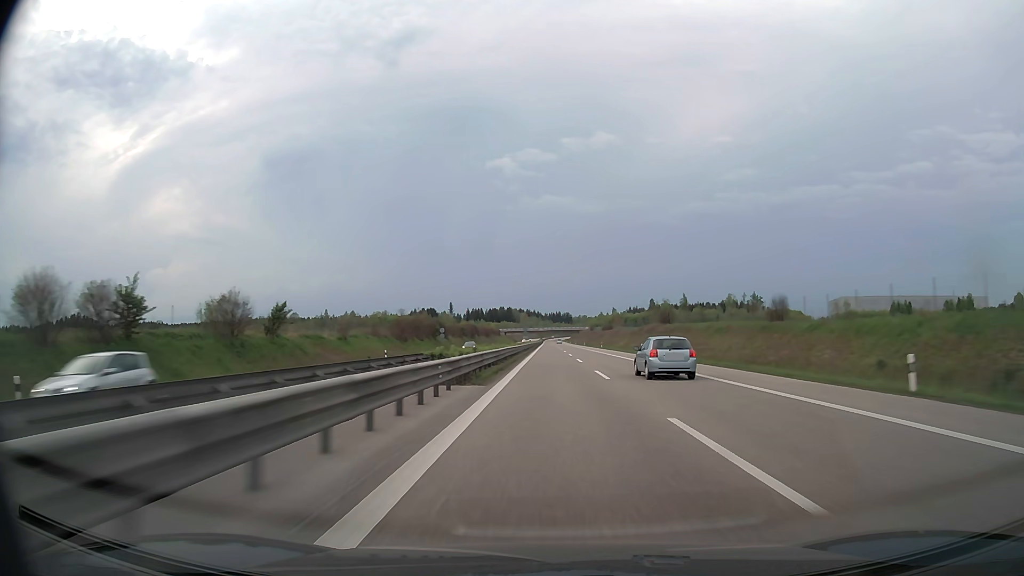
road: trunk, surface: asphalt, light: Day
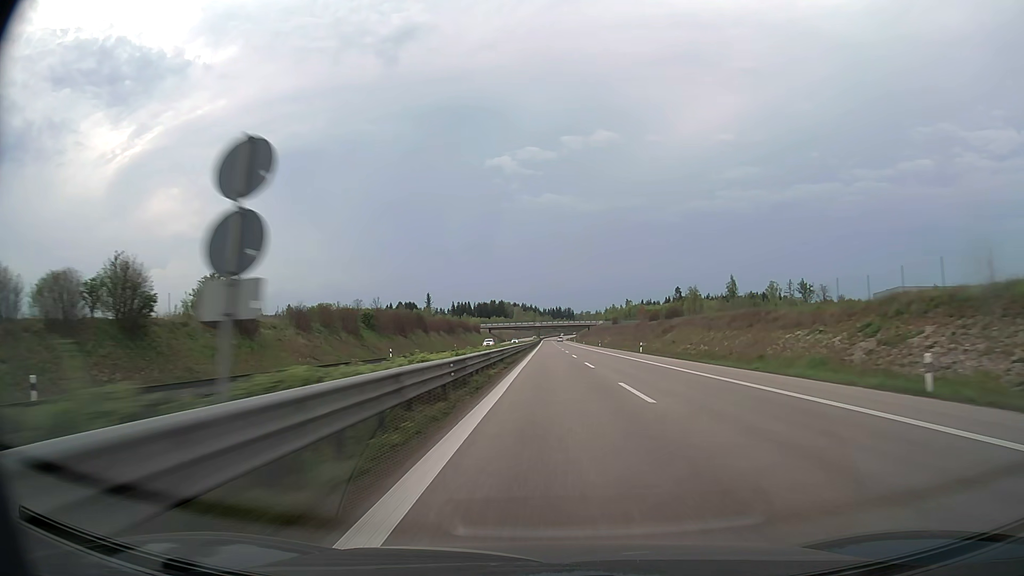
(-0.1, +98.6) m; 0°
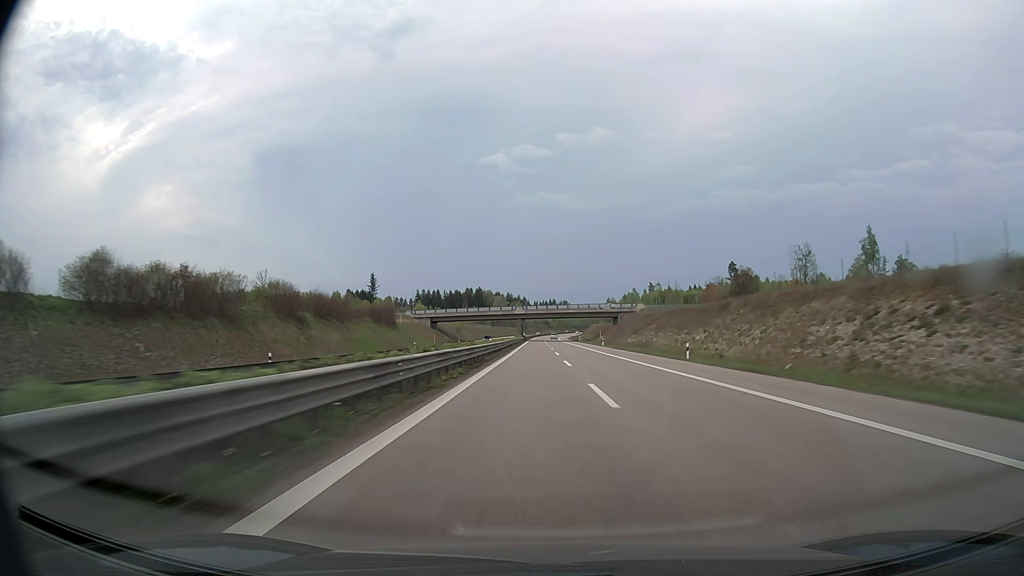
(+0.6, +126.5) m; +1°
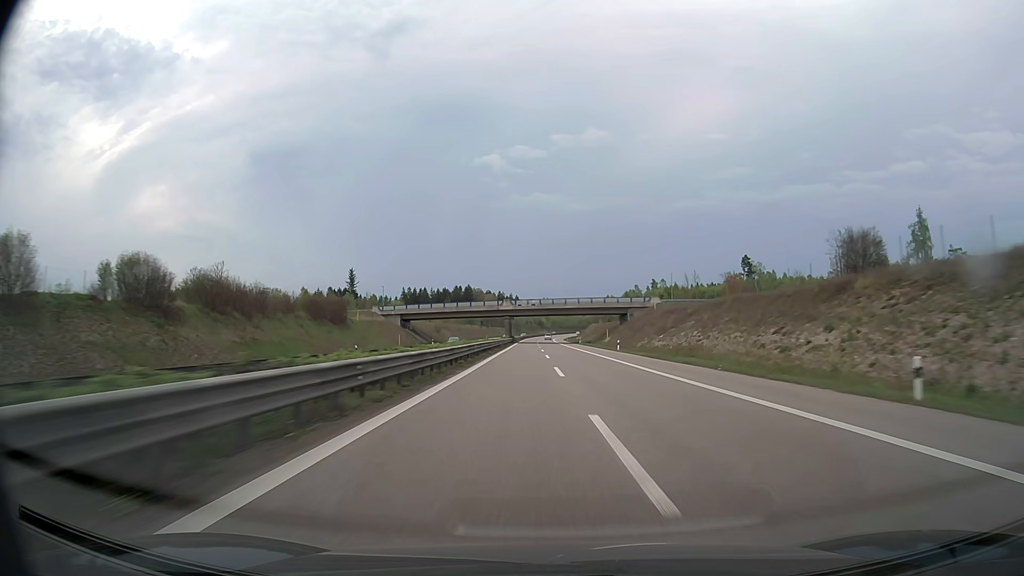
(+0.1, +25.4) m; 0°
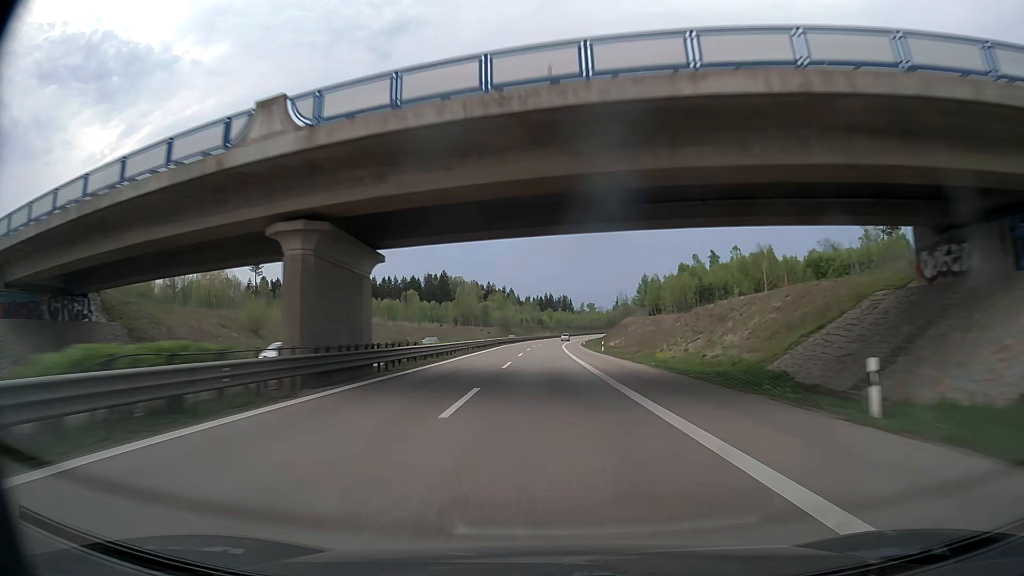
(+0.5, +101.4) m; 0°
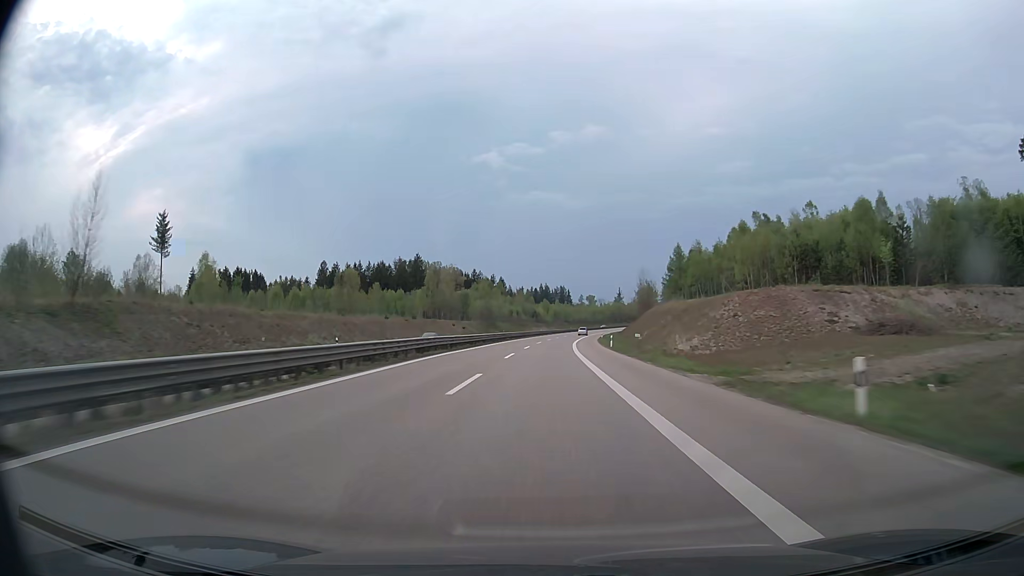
(-0.3, +50.4) m; 0°
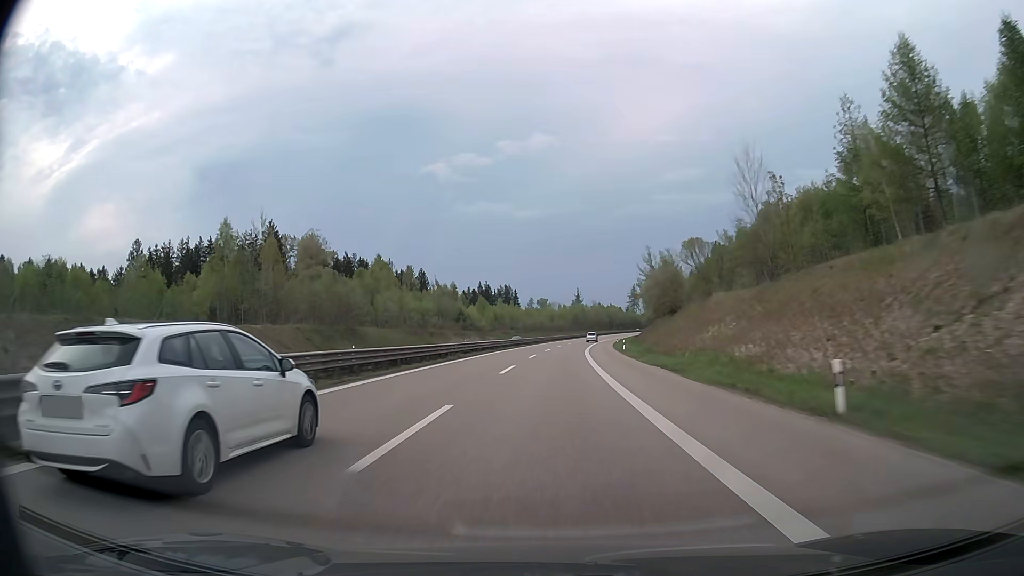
(+2.9, +96.2) m; +4°
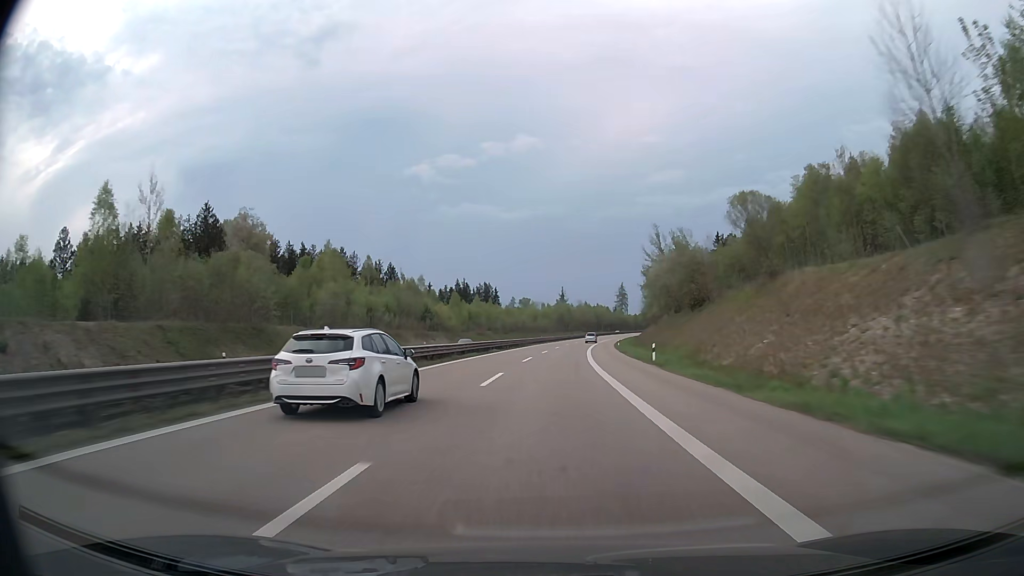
(+0.3, +23.9) m; +1°
(0, +10) (0, +20) (0, +30) (+1, +40) (+1, +50) (+2, +60) (+2, +70) (+3, +80) (+4, +90) (+5, +100) m
